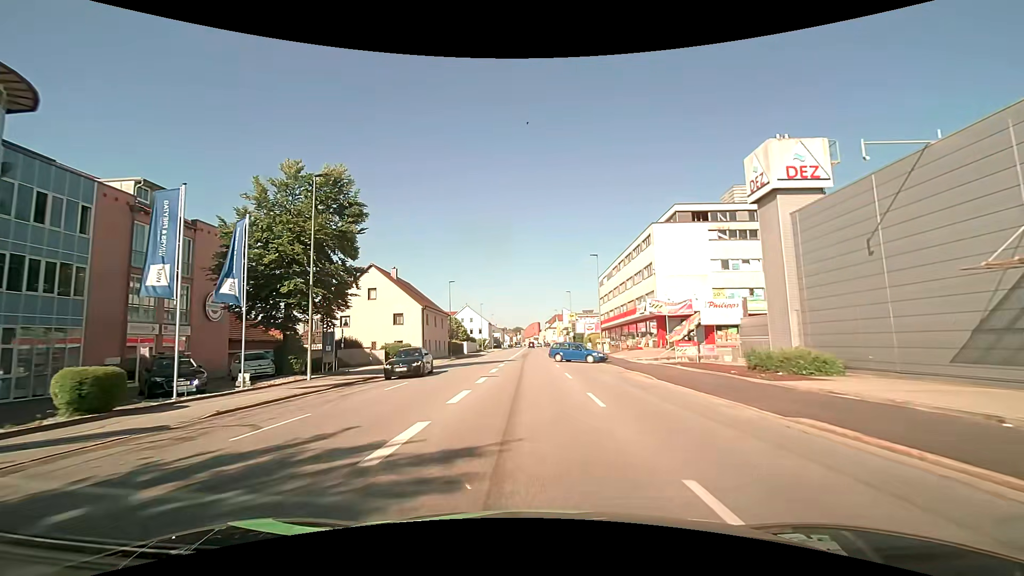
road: tertiary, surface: asphalt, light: Day
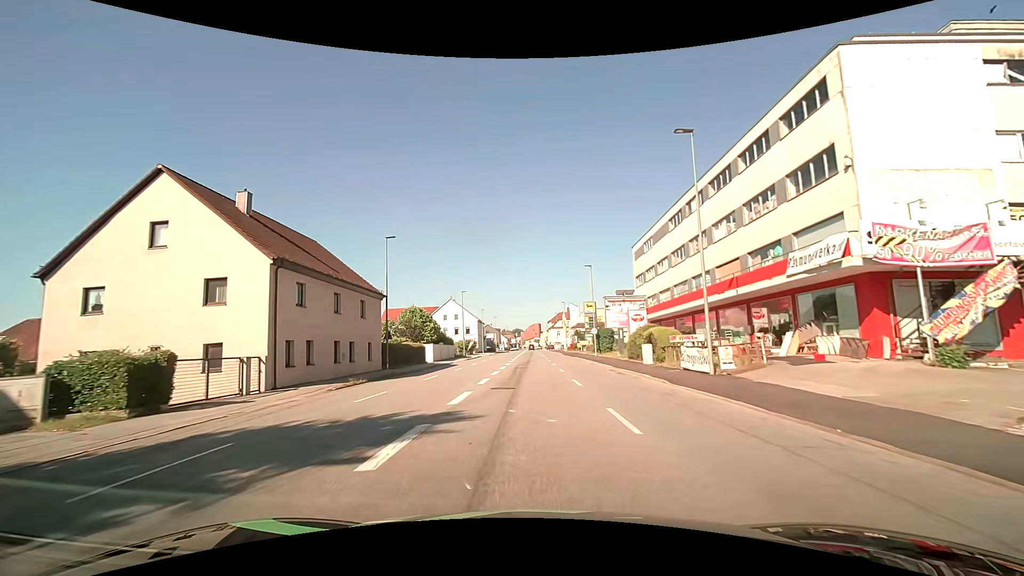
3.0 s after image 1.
(-0.1, +30.6) m; 0°
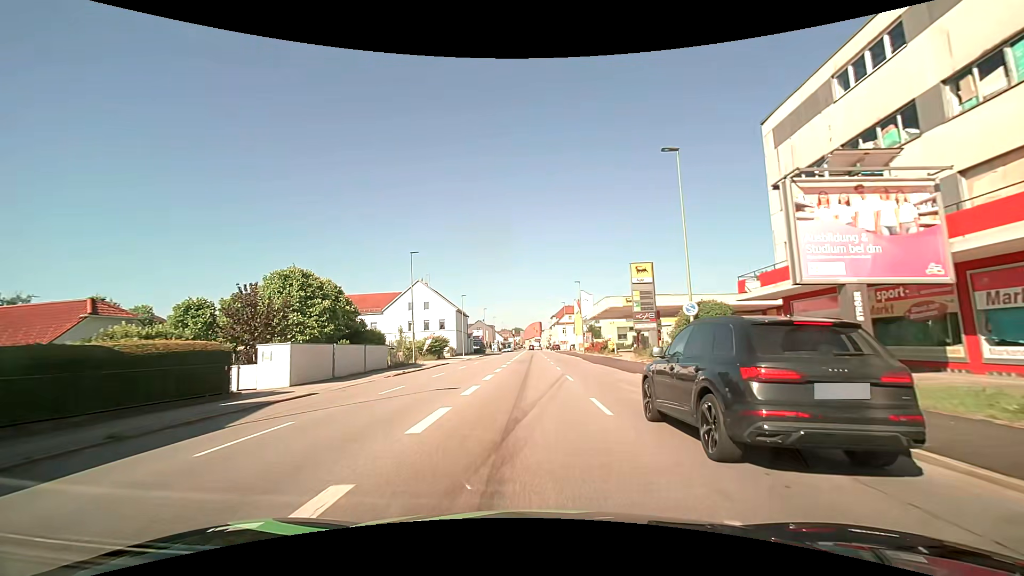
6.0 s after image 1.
(-0.1, +34.0) m; 0°
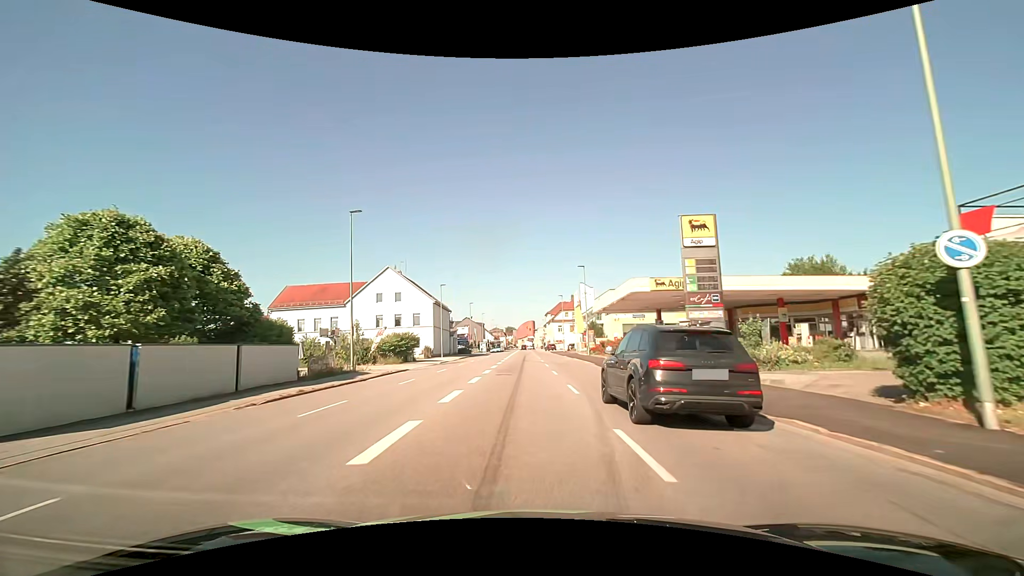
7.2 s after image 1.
(0.0, +14.1) m; +1°
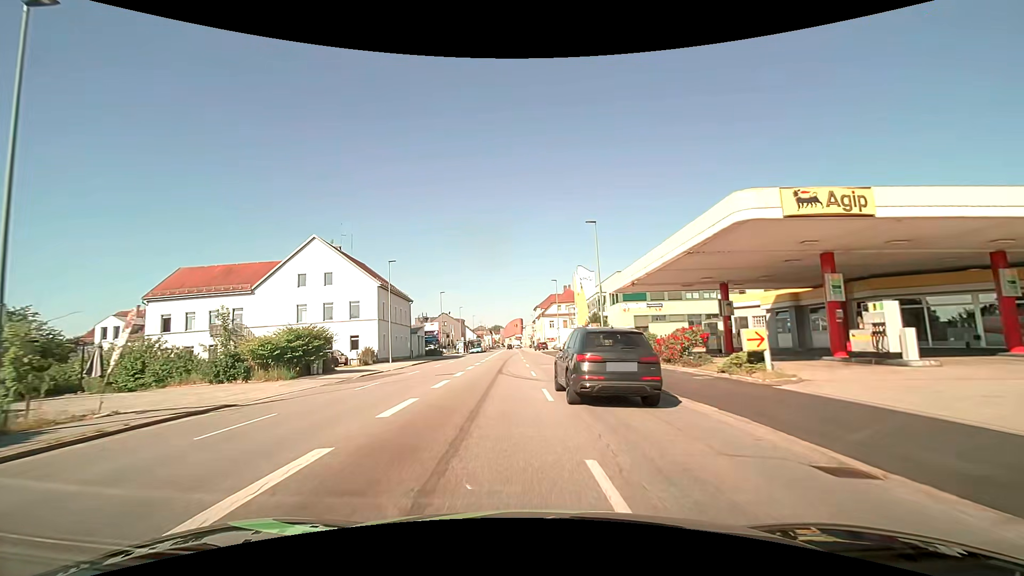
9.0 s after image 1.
(+0.2, +20.1) m; +2°
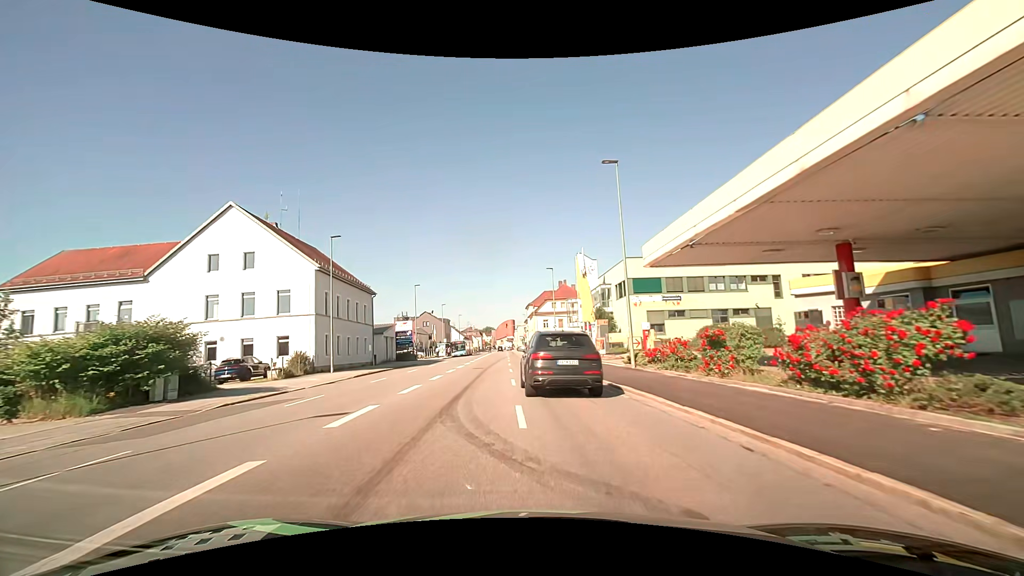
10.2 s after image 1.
(0.0, +12.7) m; +1°
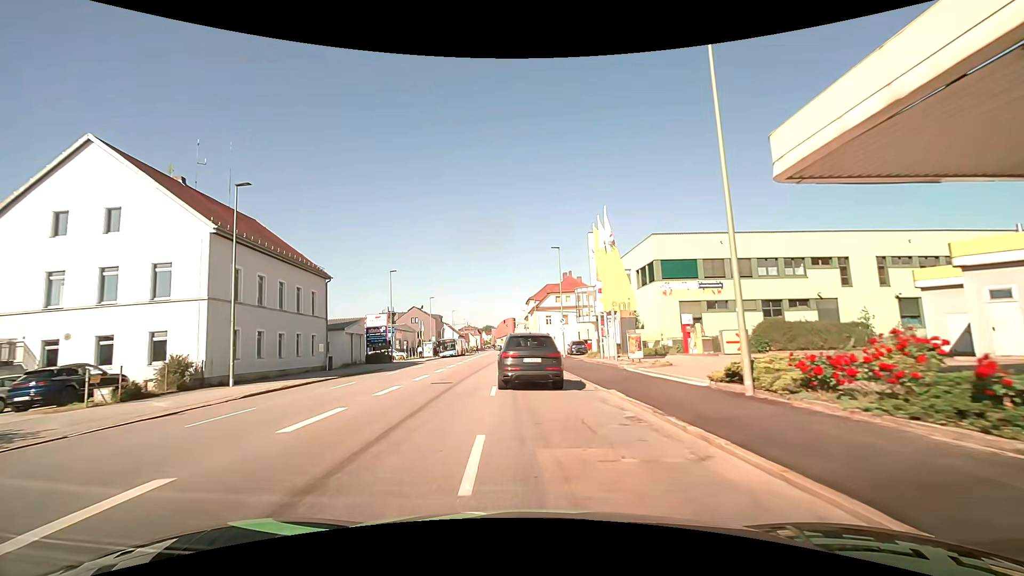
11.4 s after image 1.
(0.0, +12.4) m; 0°
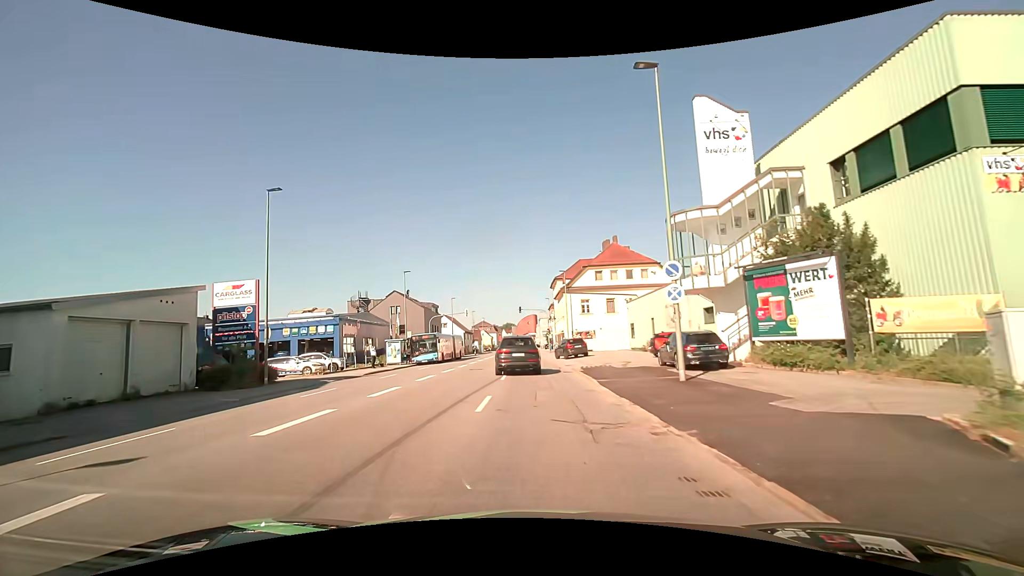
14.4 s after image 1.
(-0.6, +30.7) m; -2°
(0, +10) (0, +20) (0, +30) (0, +40) (0, +50) (0, +60) (0, +70) (0, +80) (0, +90) (0, +100) m
